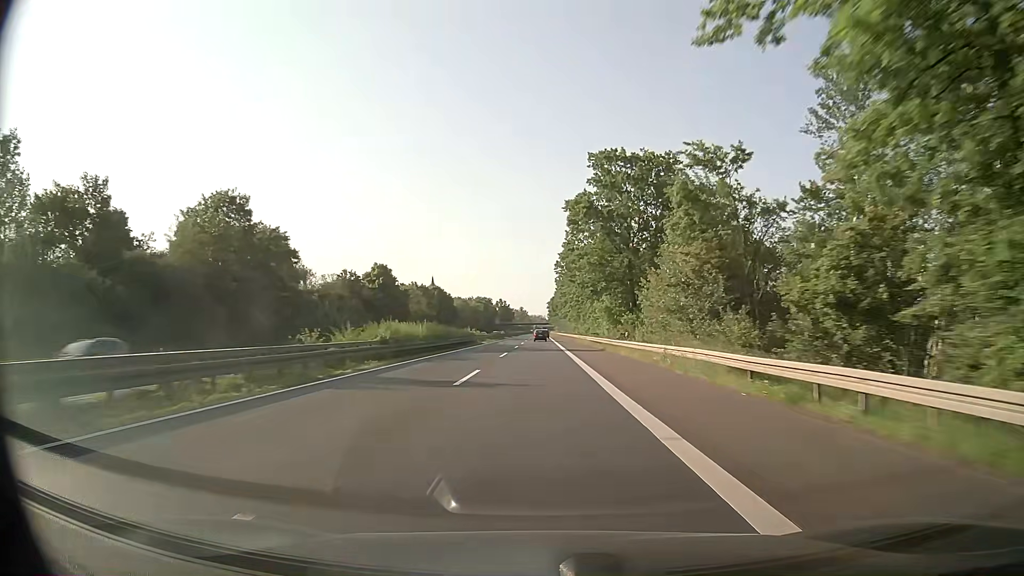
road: trunk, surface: asphalt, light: Day
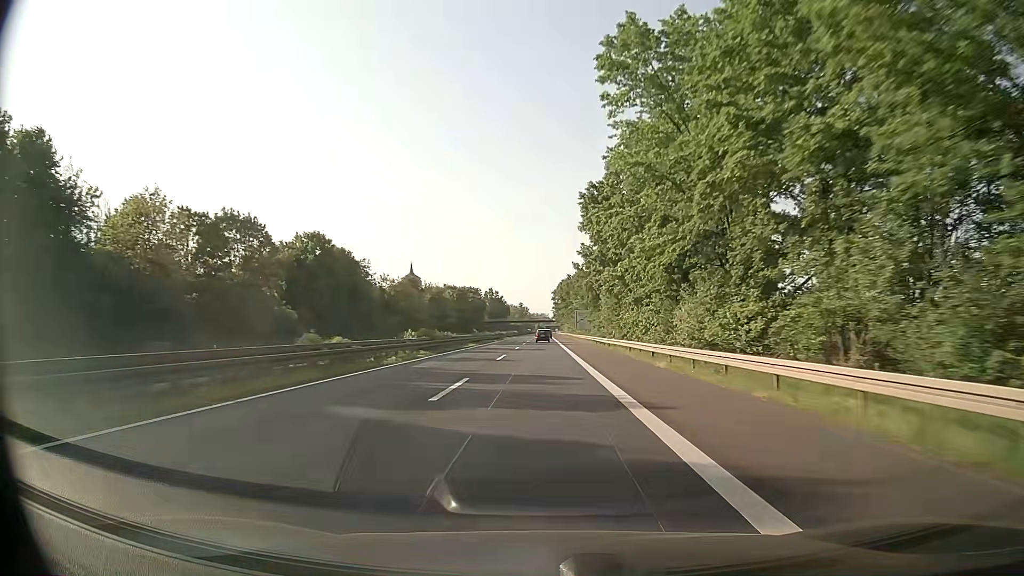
(-0.4, +94.0) m; 0°
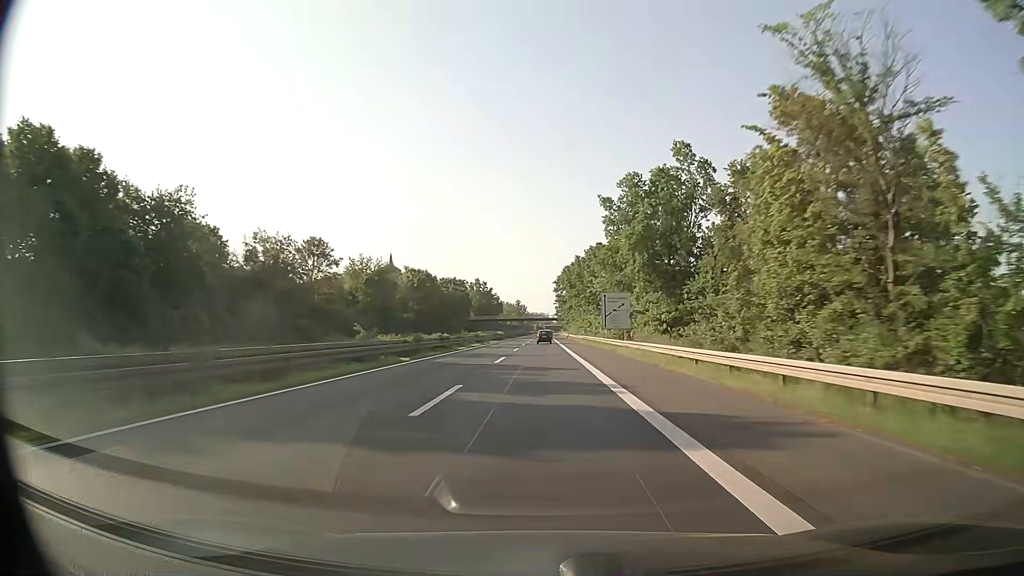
(-0.2, +56.5) m; 0°
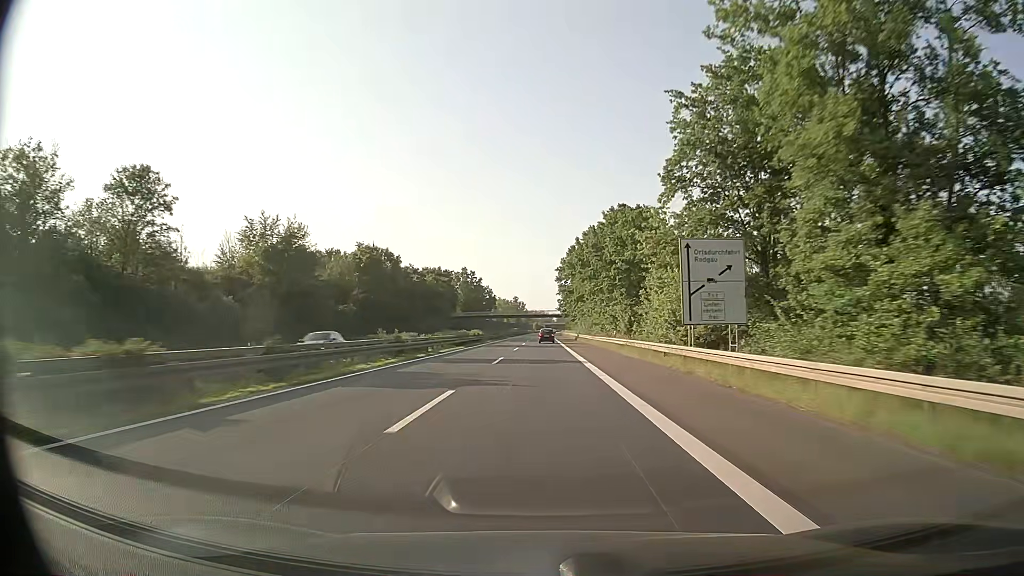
(0.0, +37.7) m; 0°
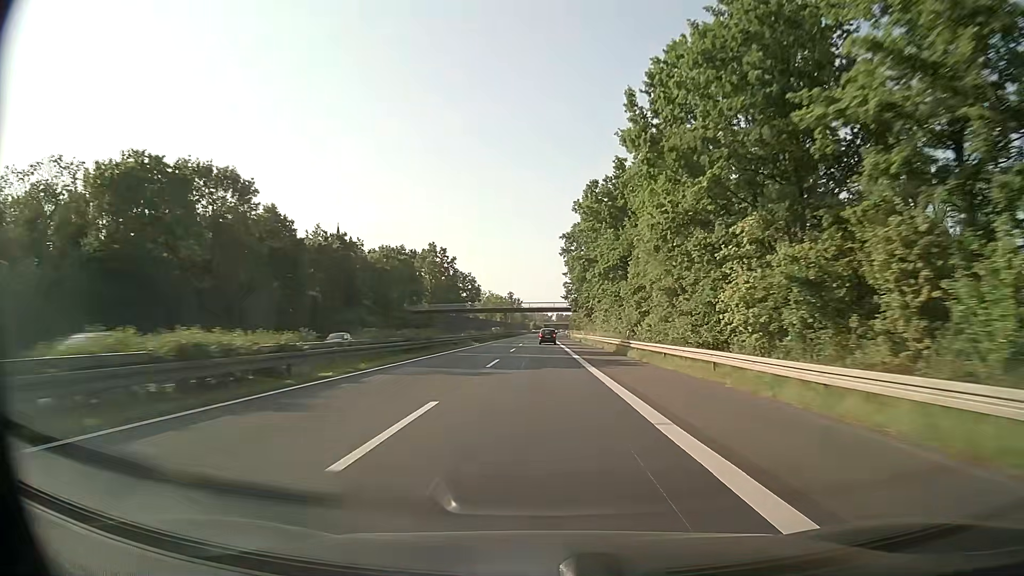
(0.0, +56.5) m; 0°
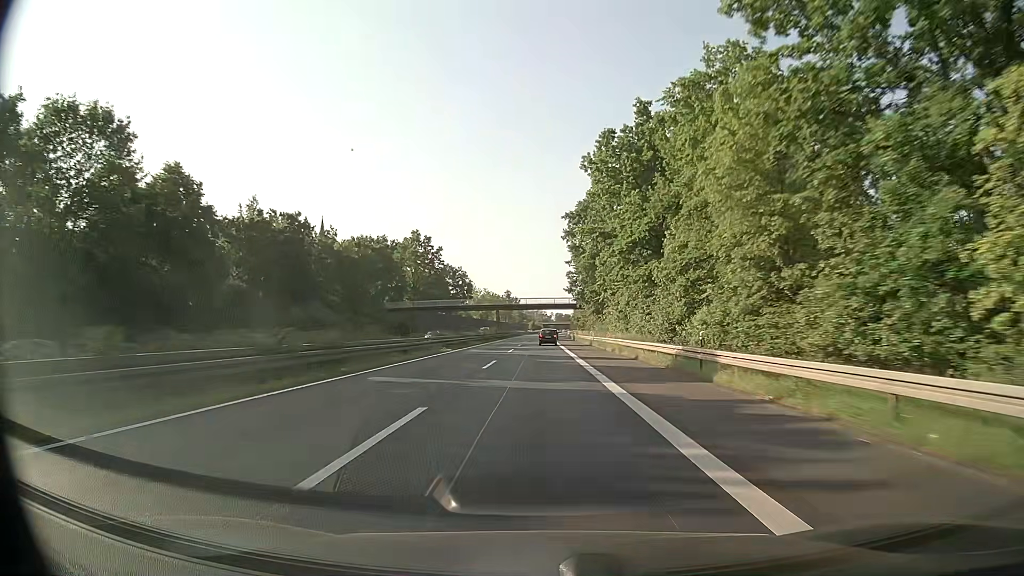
(0.0, +18.8) m; 0°
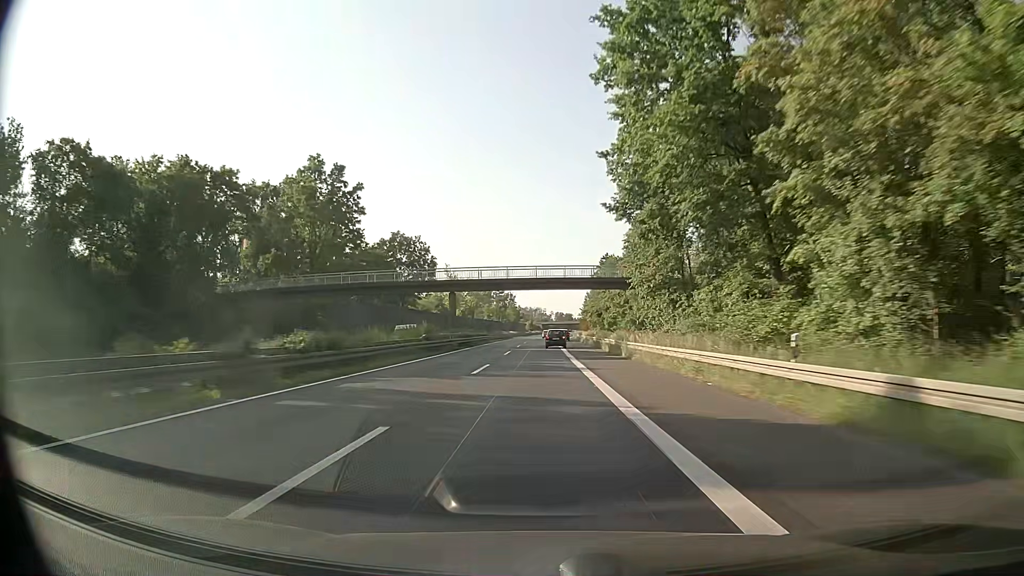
(0.0, +56.3) m; 0°
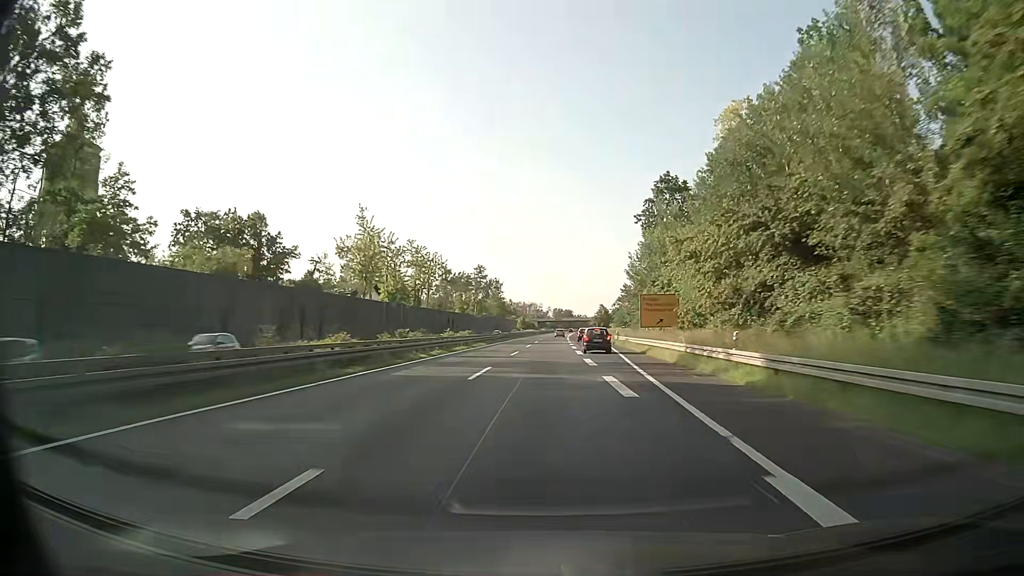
(+0.2, +93.4) m; 0°
(0, +10) (0, +20) (0, +30) (0, +40) (0, +50) (0, +60) (+1, +70) (+1, +80) (+1, +90) (+2, +100) m
